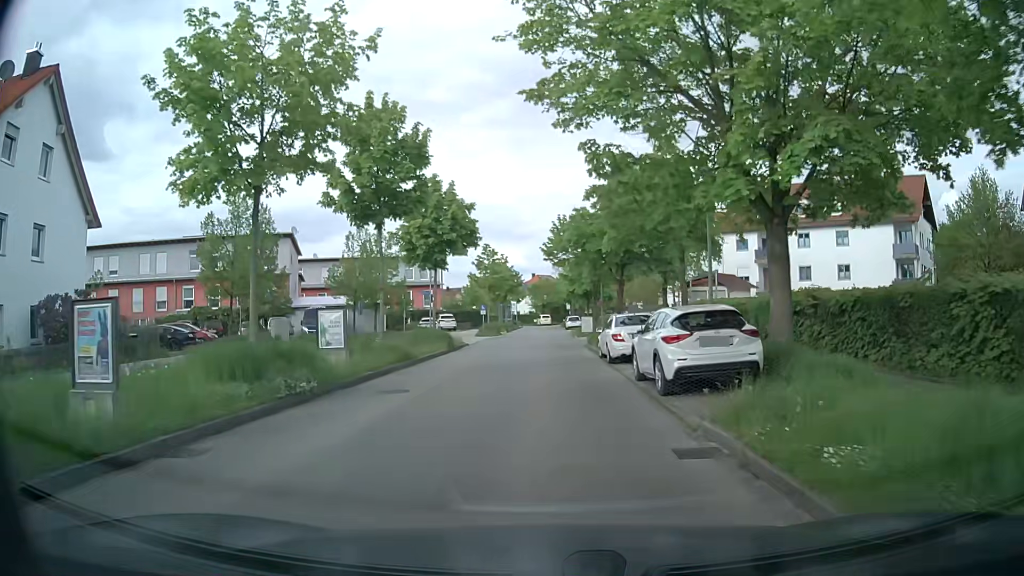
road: residential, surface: asphalt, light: Day
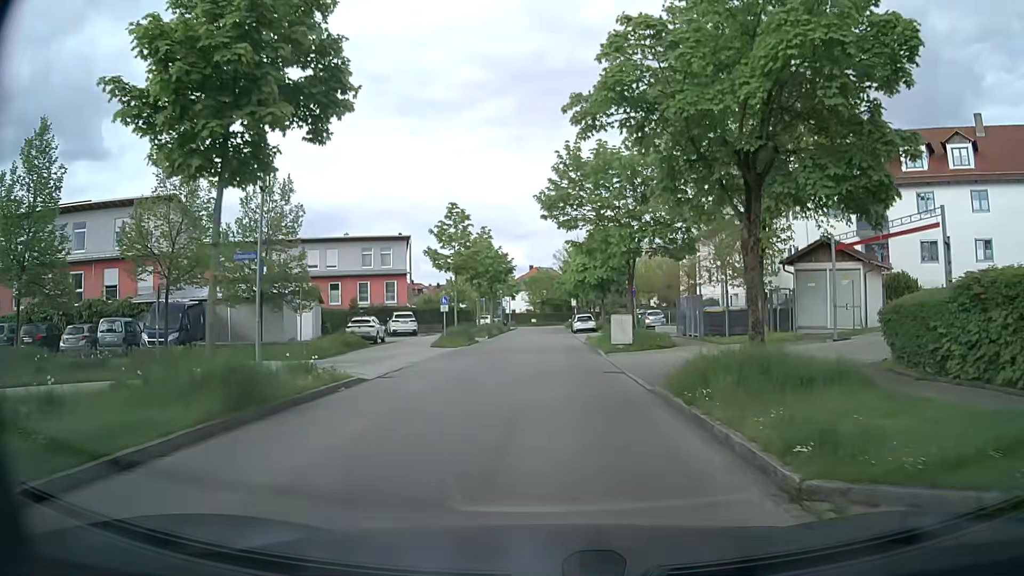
(-0.2, +21.0) m; -1°
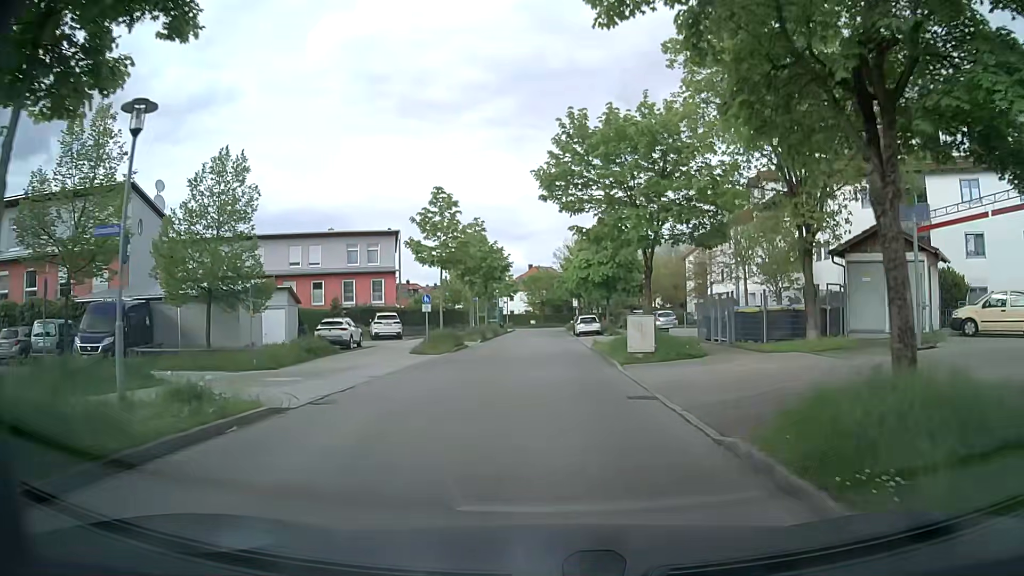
(0.0, +5.1) m; 0°
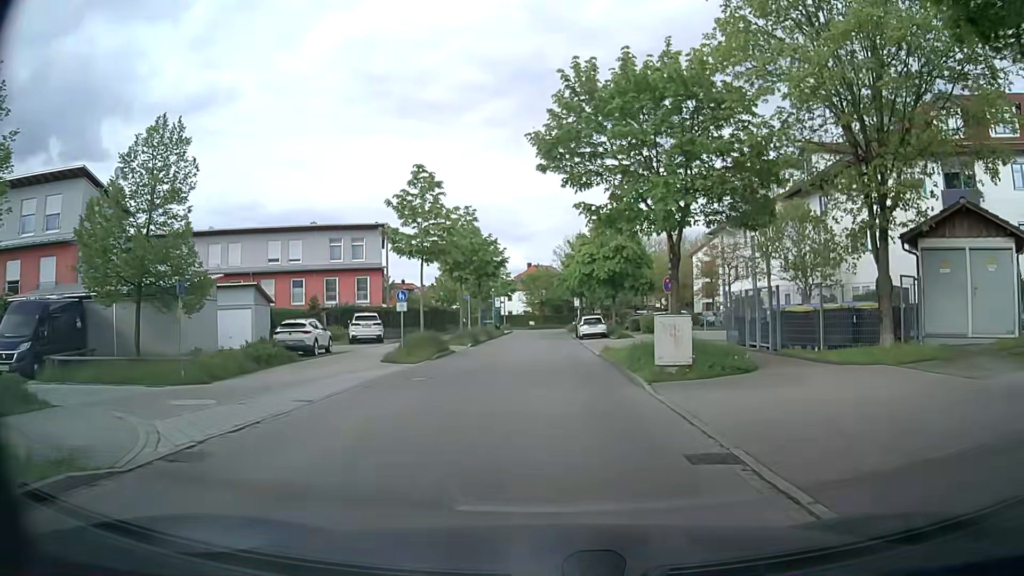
(0.0, +5.1) m; 0°
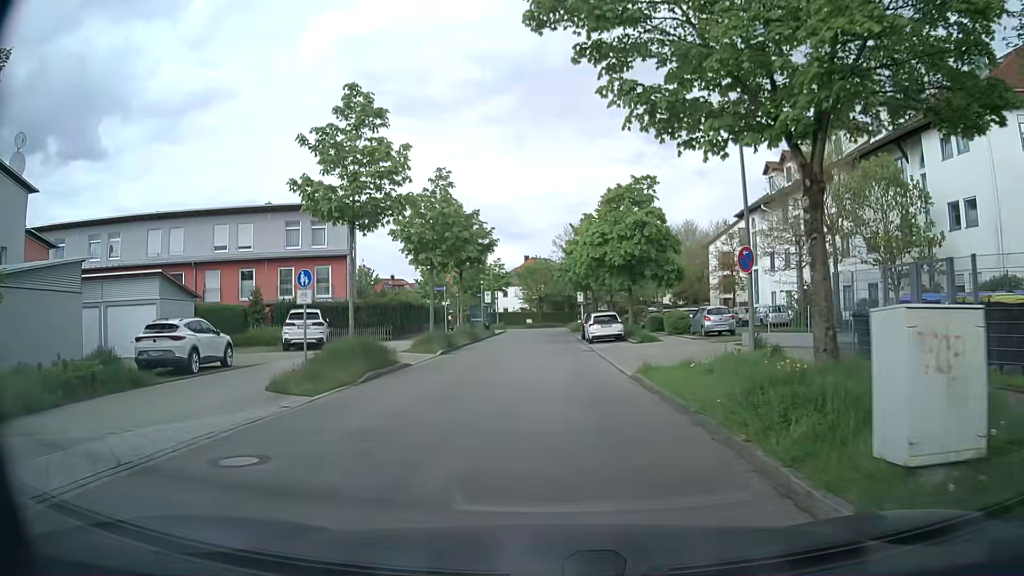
(0.0, +10.1) m; 0°
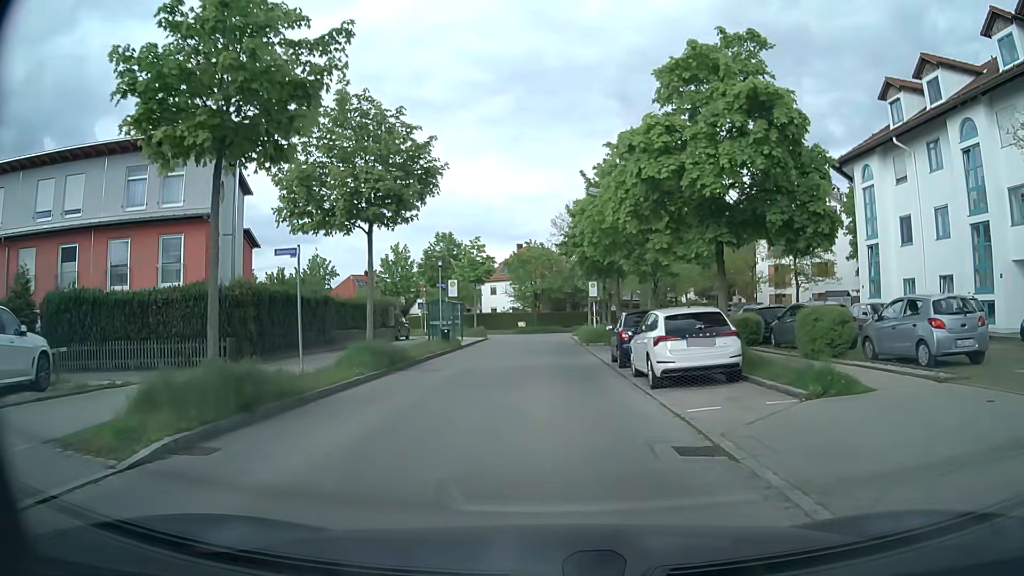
(+0.1, +20.3) m; 0°
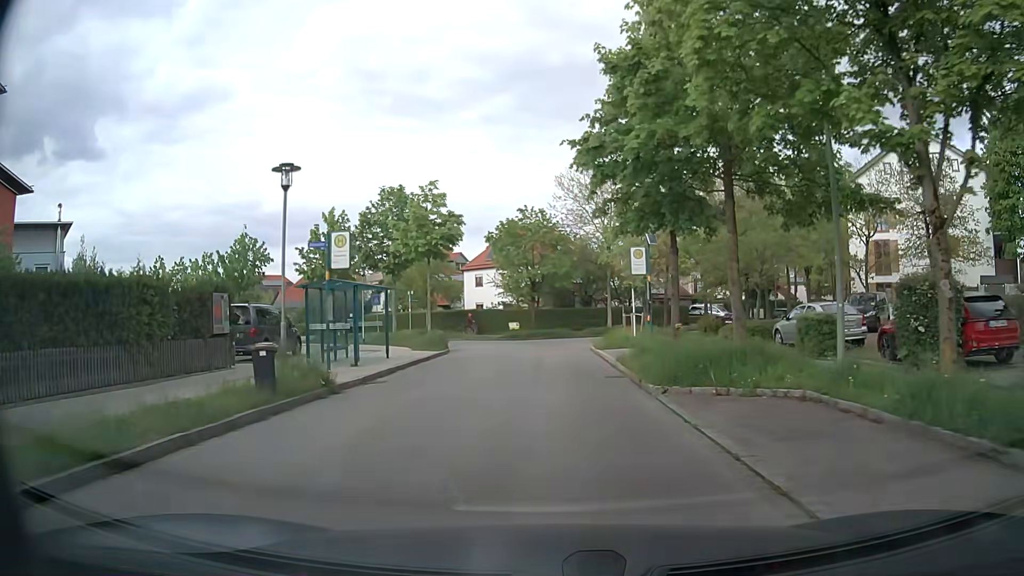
(0.0, +21.0) m; 0°
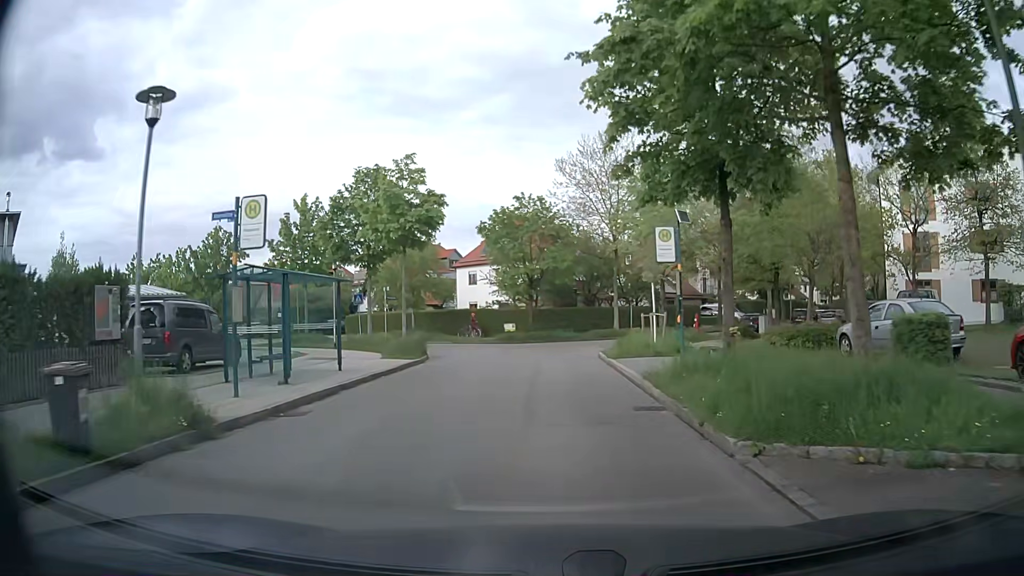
(0.0, +5.3) m; 0°
(0, +10) (0, +20) (0, +30) (-5, +39) (-12, +46) (-19, +52) (-27, +59) (-35, +65) (-43, +71) (-51, +77) m
